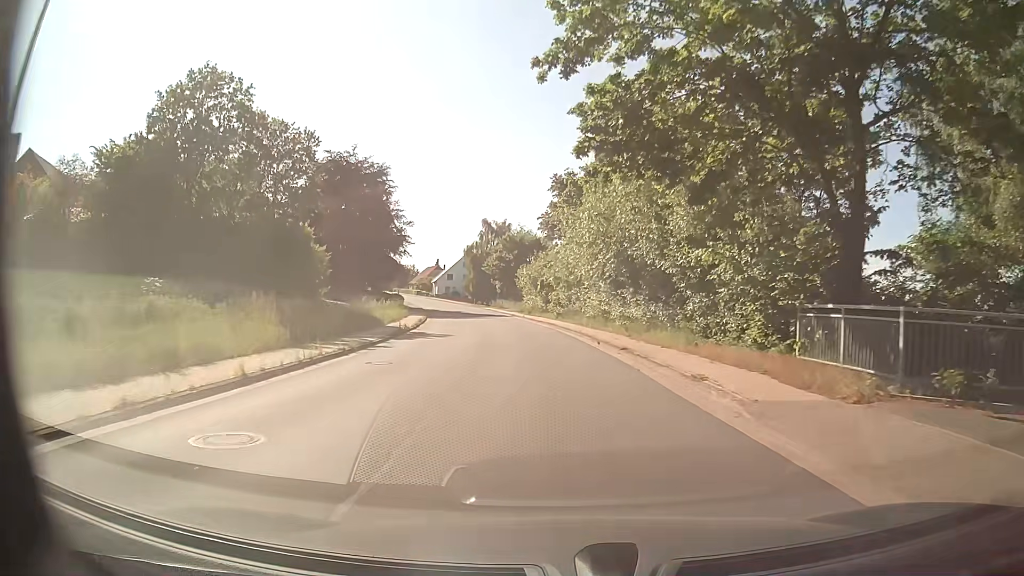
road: tertiary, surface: asphalt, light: Day
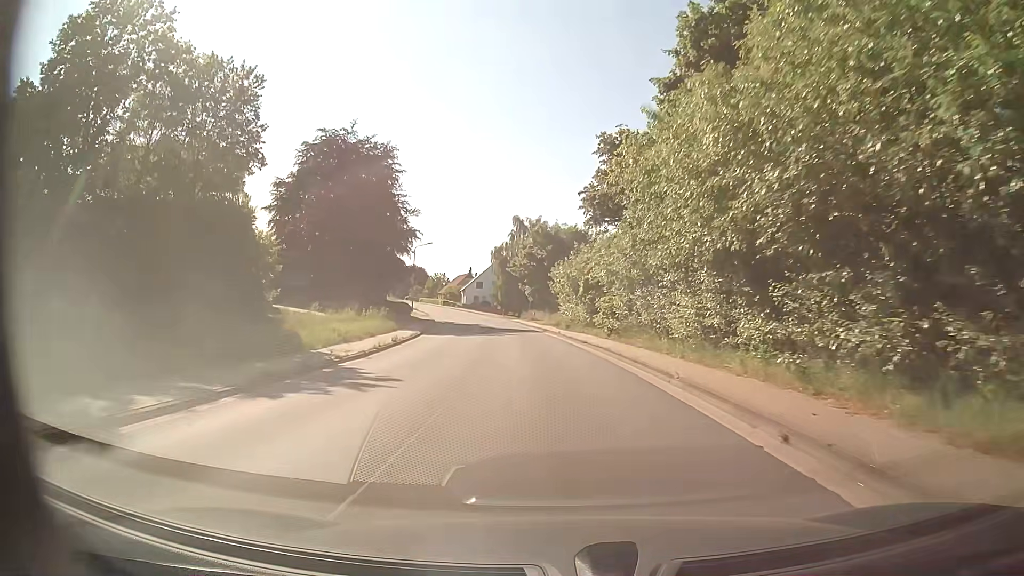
(-0.5, +16.1) m; -4°
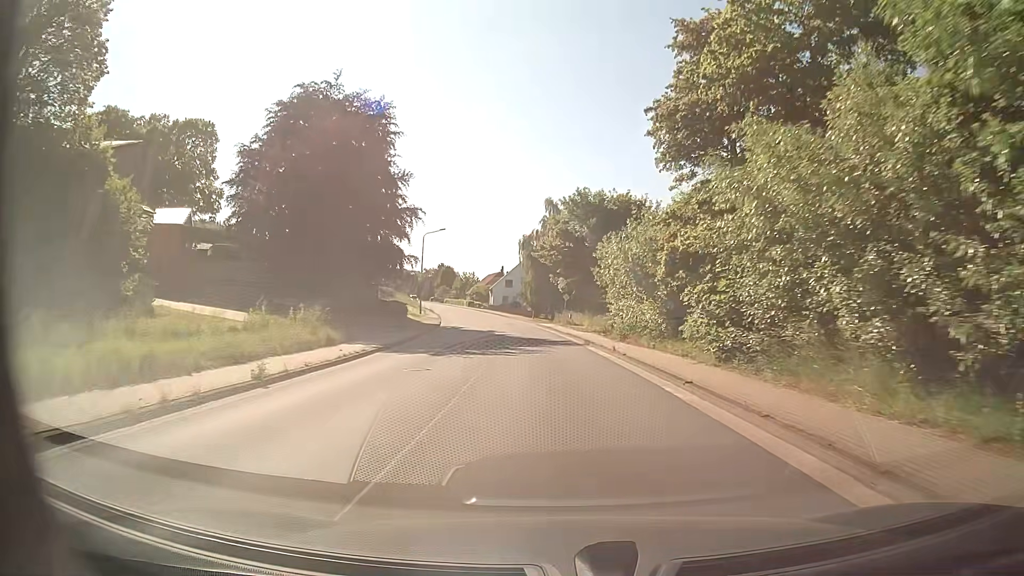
(-0.3, +16.0) m; -2°
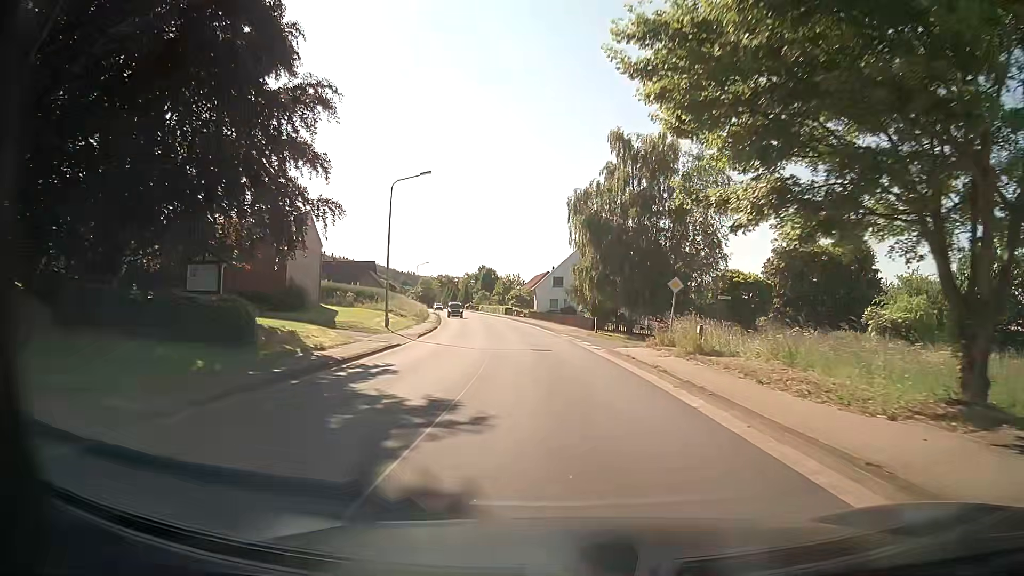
(-1.7, +31.9) m; -5°
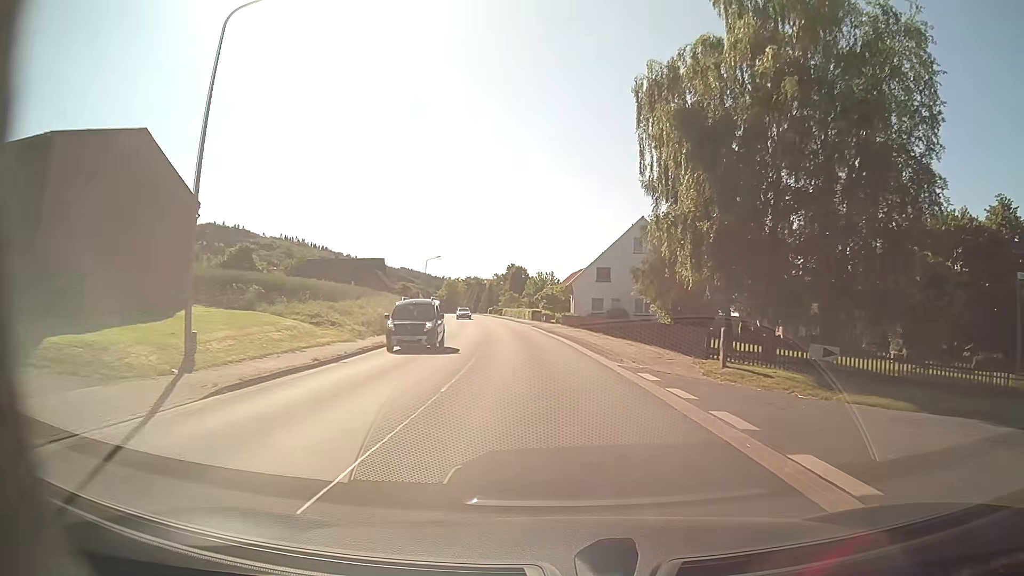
(-0.8, +23.9) m; -3°
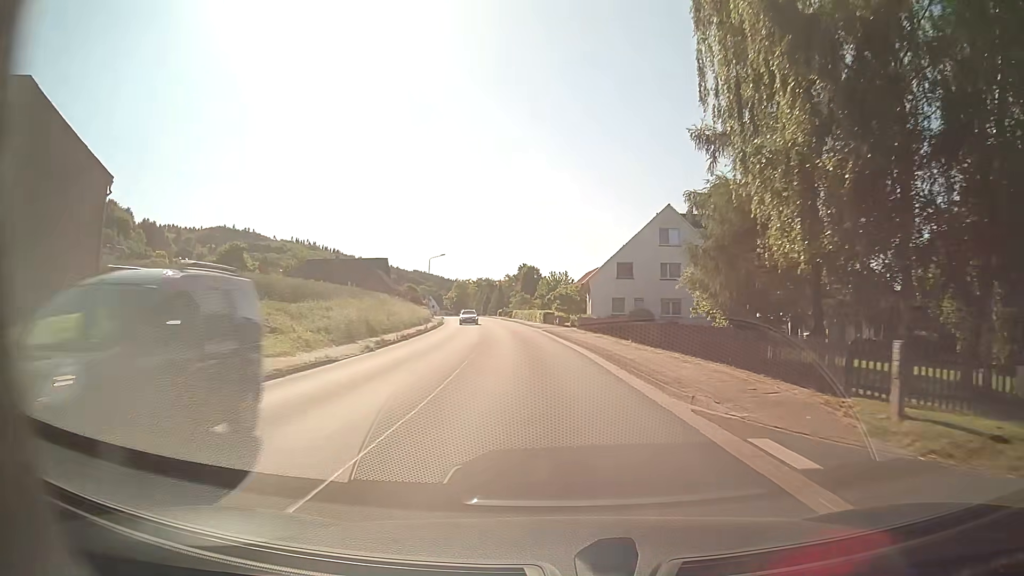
(-0.1, +8.0) m; -1°
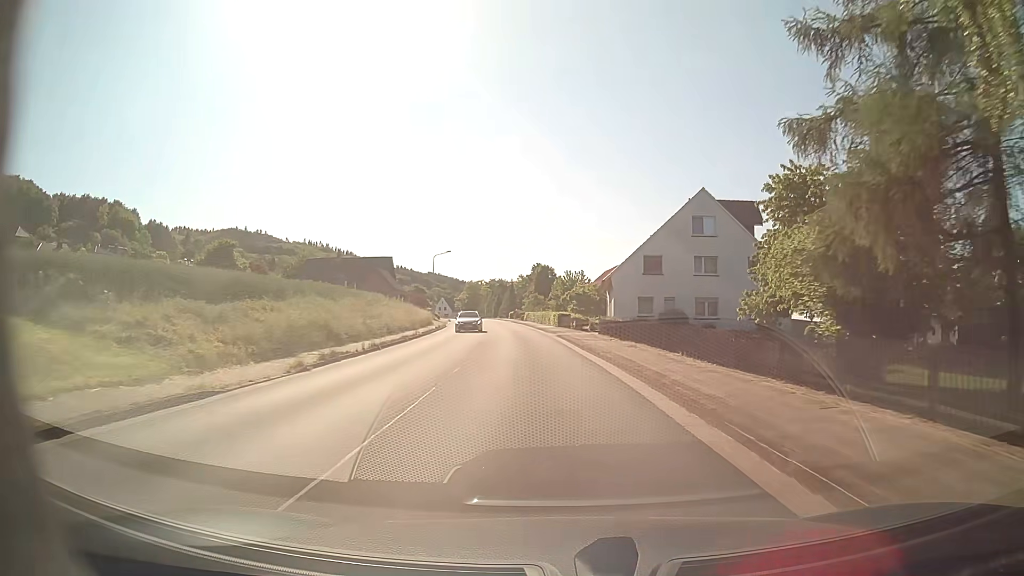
(-0.1, +8.0) m; -1°
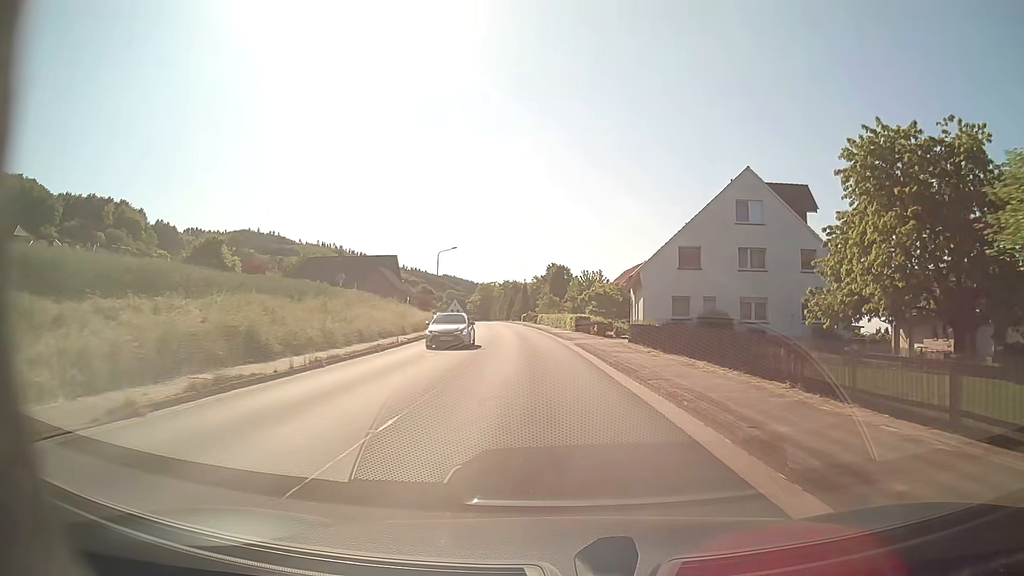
(-0.1, +8.0) m; -1°
(0, +10) (-1, +20) (-1, +30) (-2, +40) (-3, +50) (-4, +60) (-5, +70) (-6, +80) (-8, +90) (-9, +99) m
